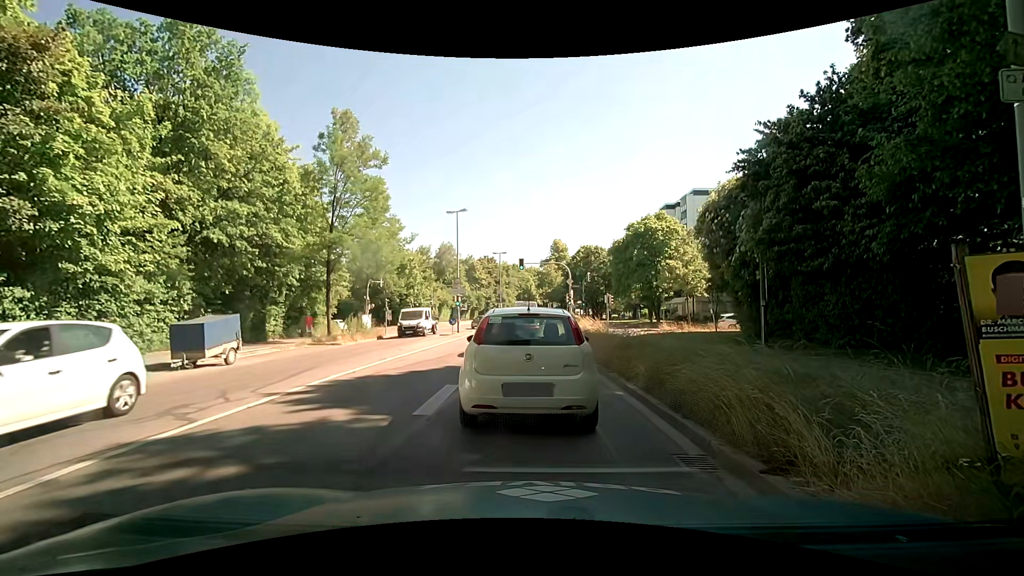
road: secondary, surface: asphalt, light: Day
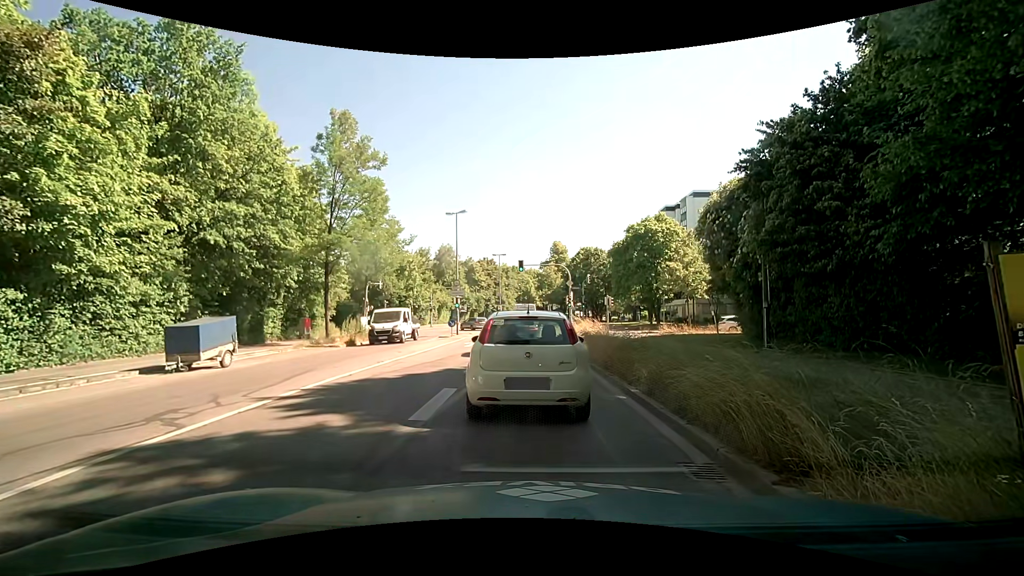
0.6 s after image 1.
(0.0, +0.2) m; 0°
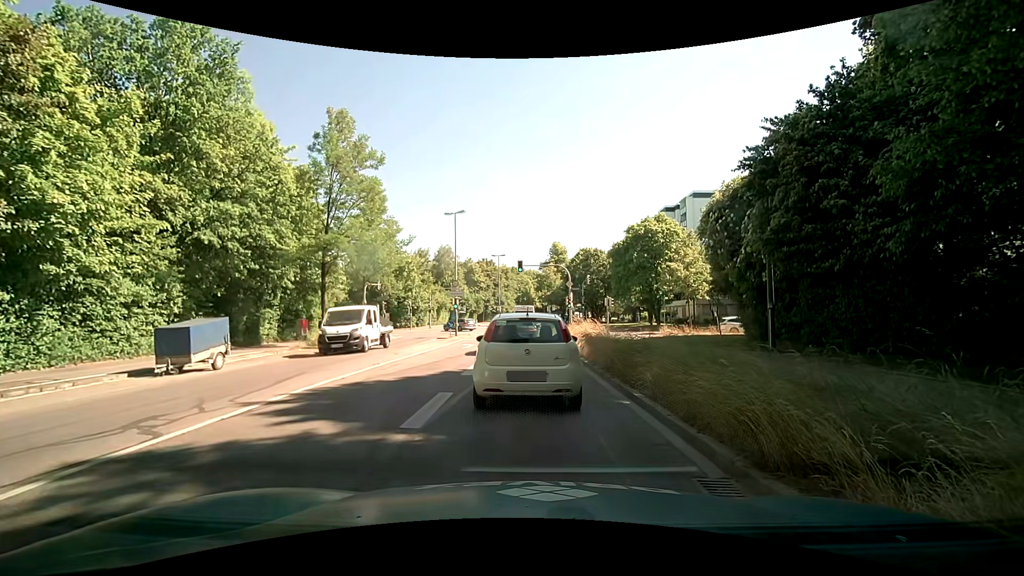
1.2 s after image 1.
(0.0, +0.4) m; 0°
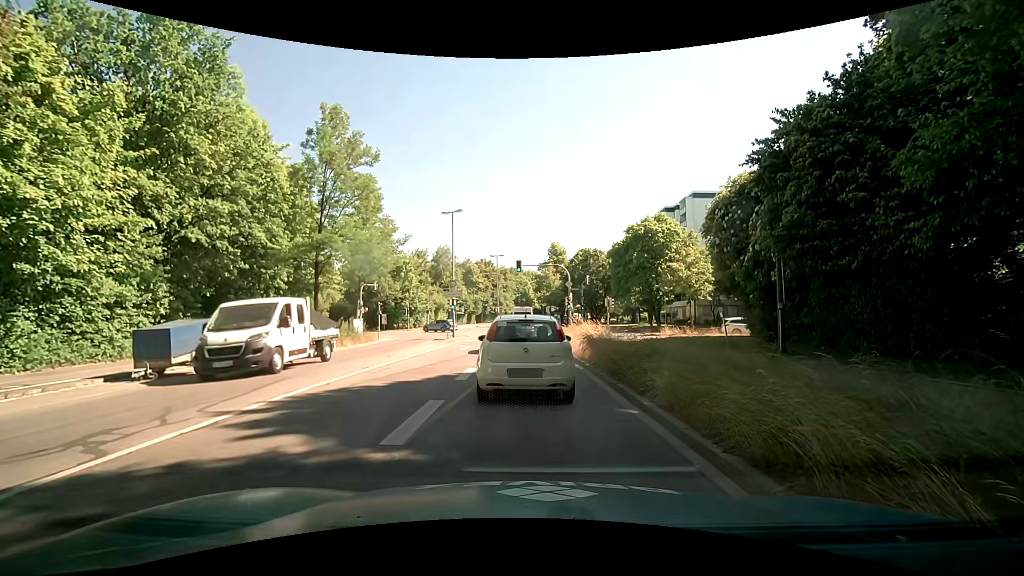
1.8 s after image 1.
(0.0, +0.9) m; 0°
